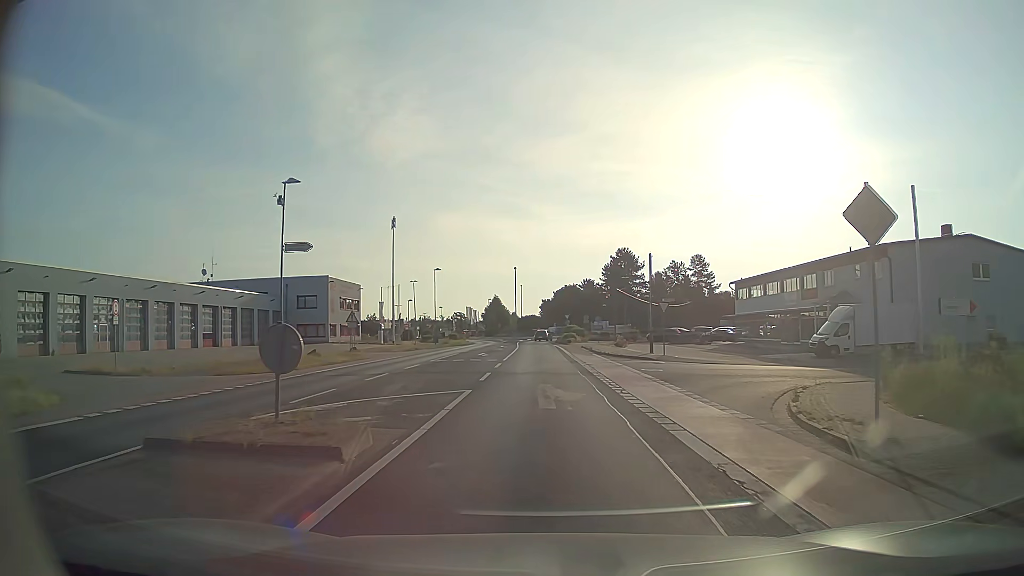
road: tertiary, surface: asphalt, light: Day
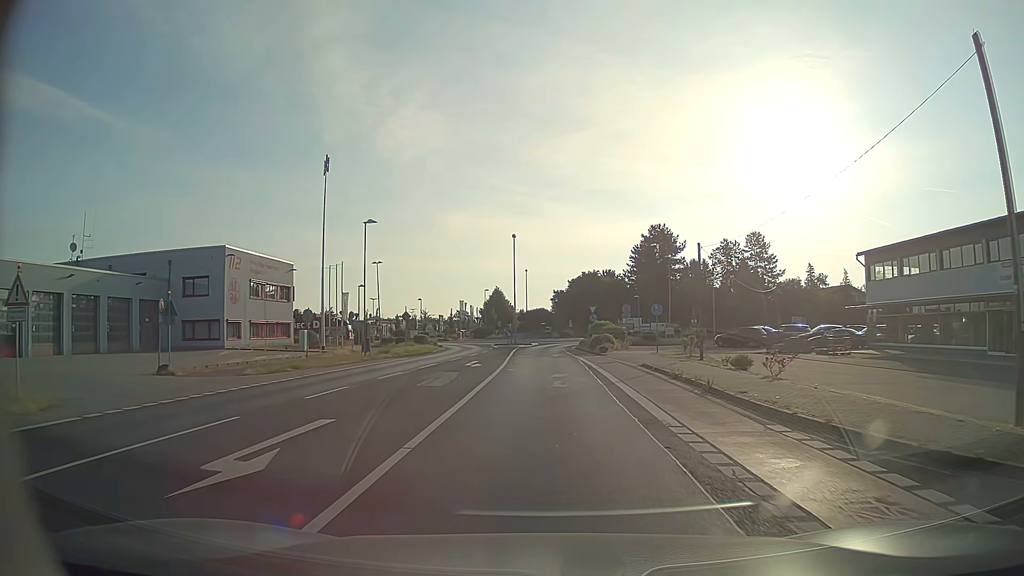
(-0.3, +31.1) m; -1°
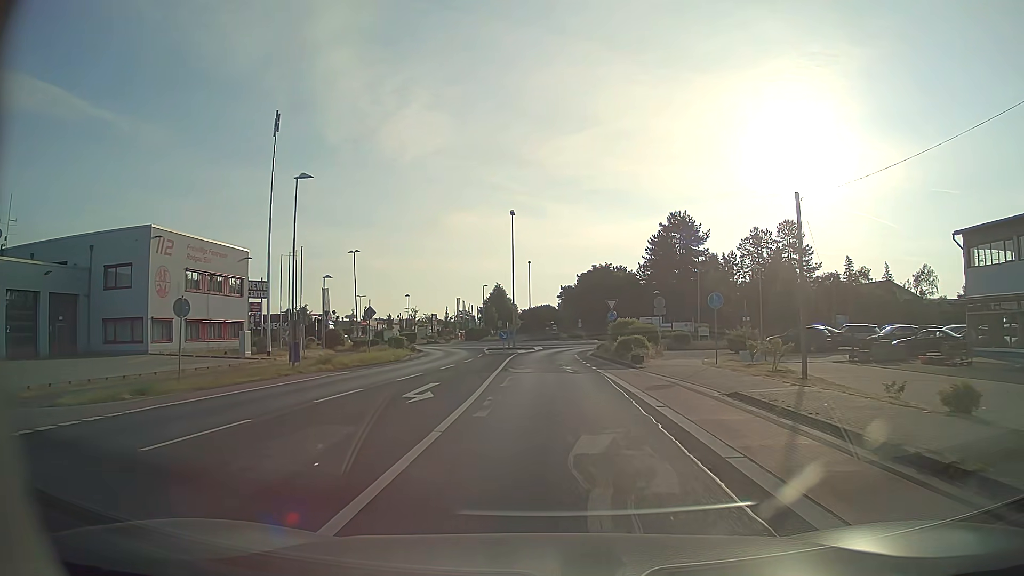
(0.0, +12.3) m; 0°
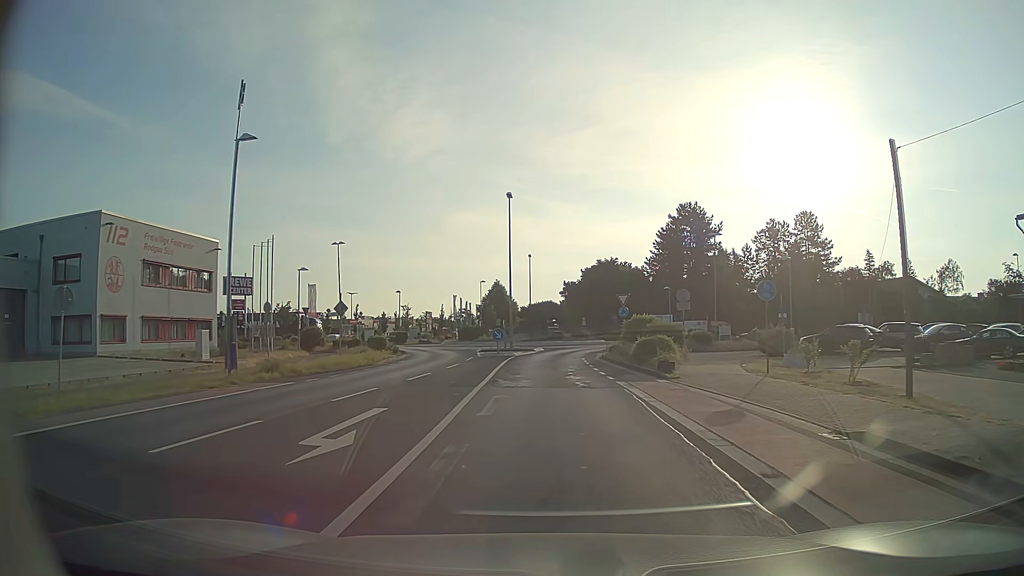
(0.0, +6.0) m; 0°
